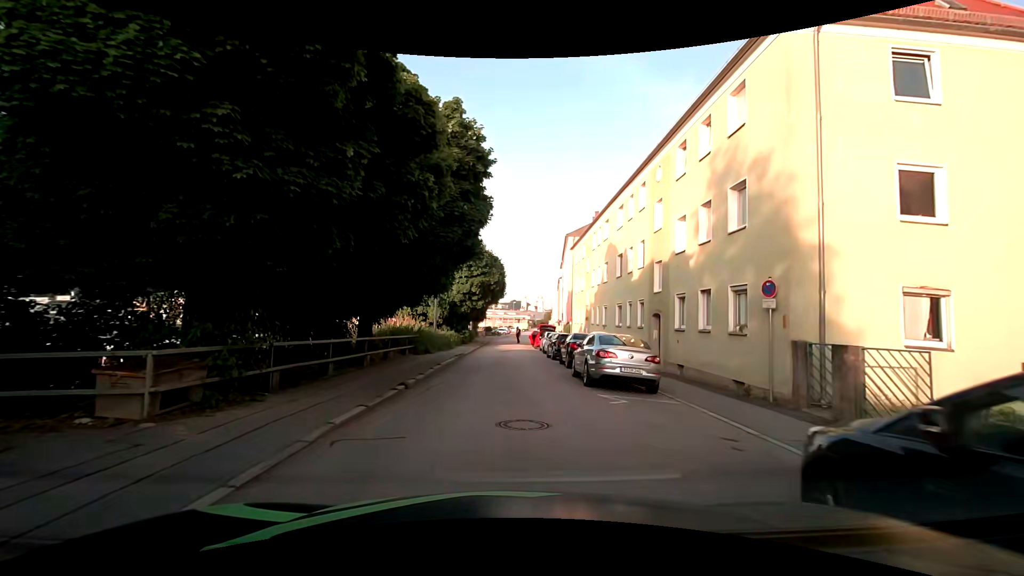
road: residential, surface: asphalt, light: Day
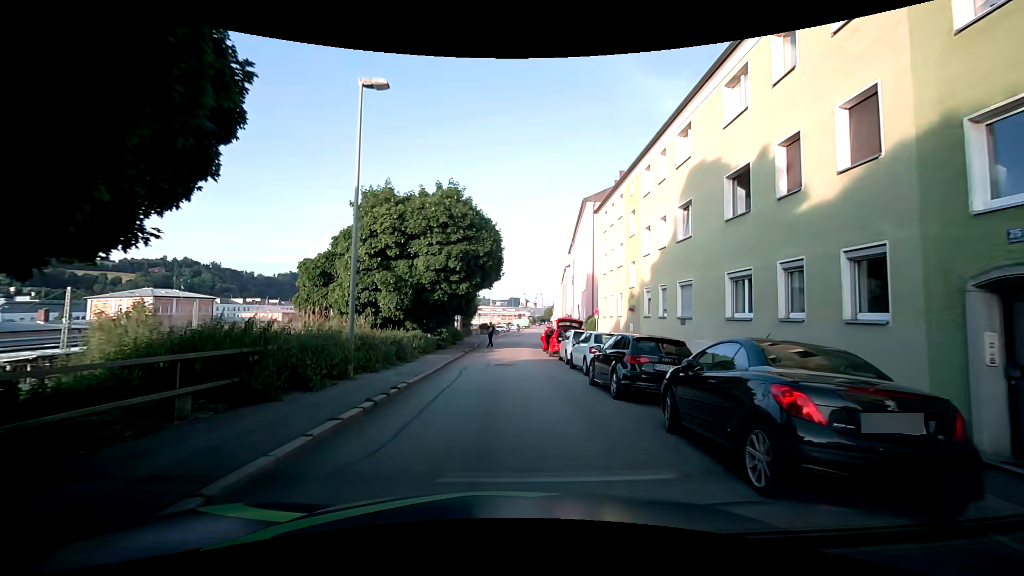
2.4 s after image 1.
(+0.3, +14.6) m; +1°
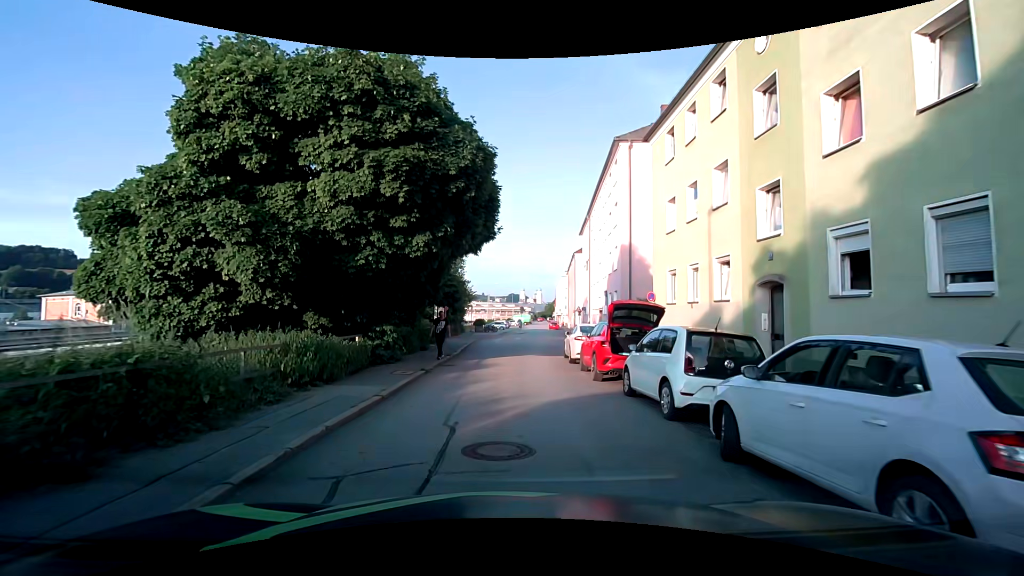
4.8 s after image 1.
(+0.1, +13.2) m; +1°
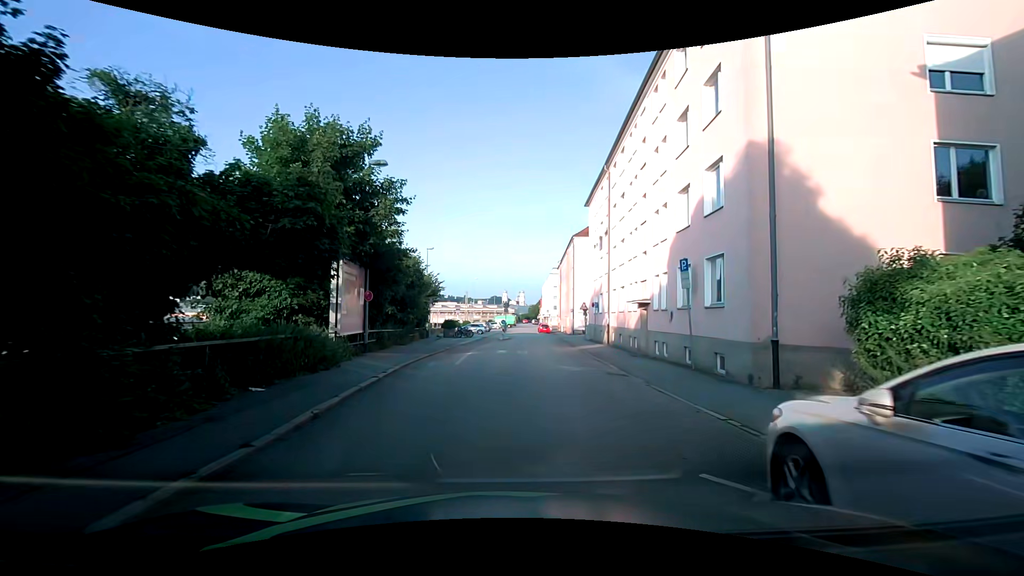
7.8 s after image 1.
(+0.2, +17.6) m; +1°
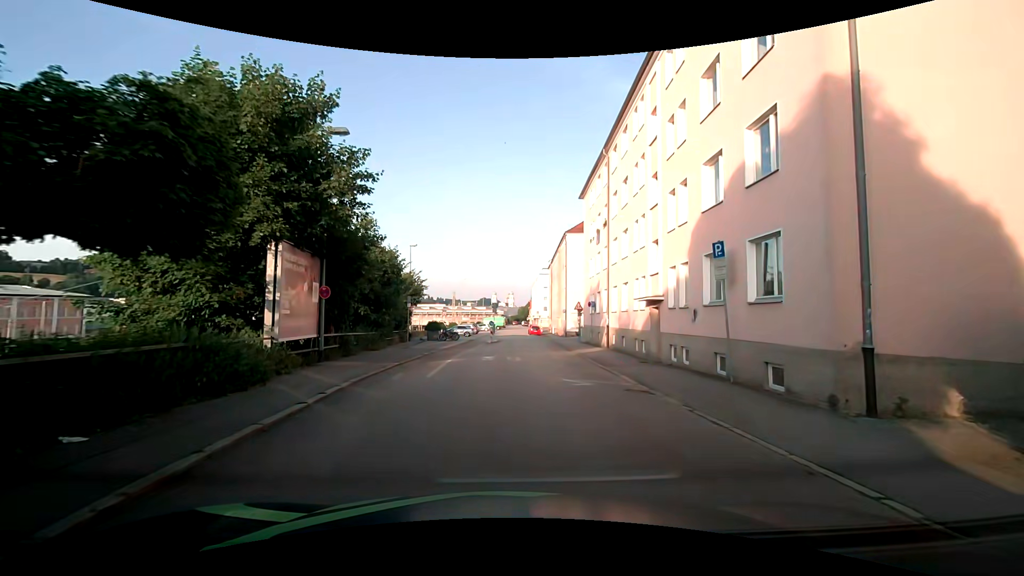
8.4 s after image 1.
(0.0, +3.6) m; +2°
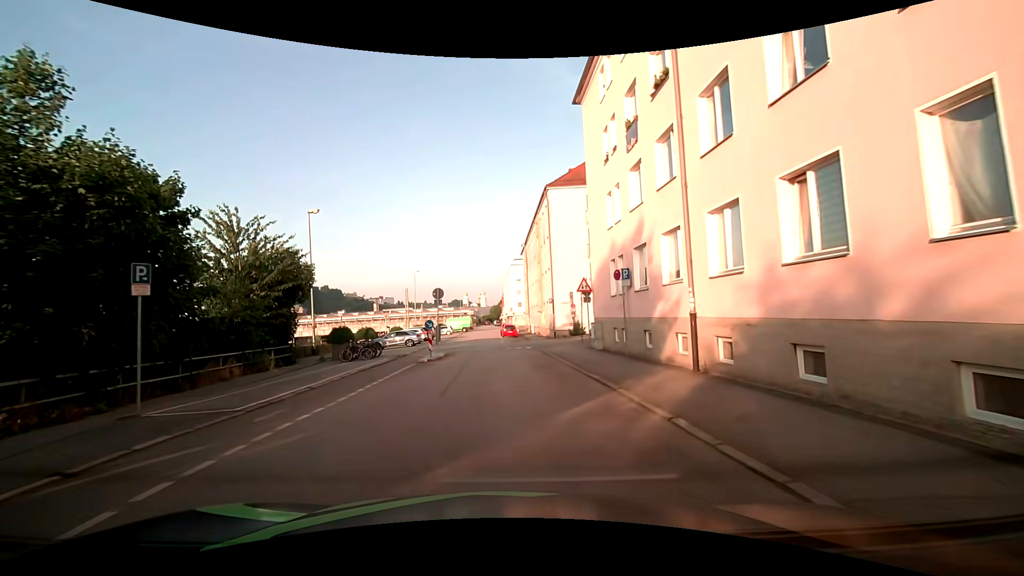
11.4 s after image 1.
(+0.8, +19.1) m; +2°
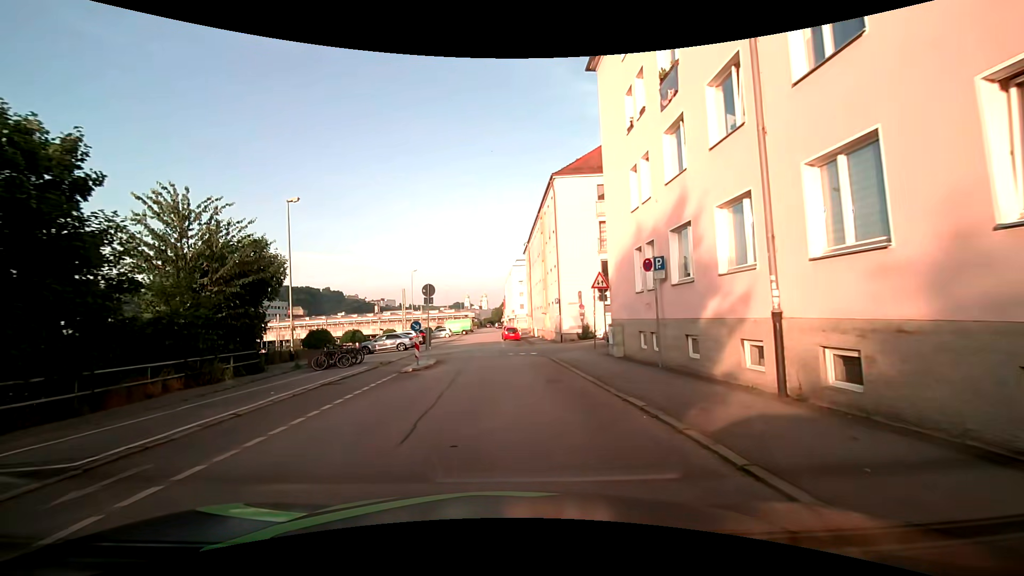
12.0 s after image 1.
(0.0, +3.8) m; -1°
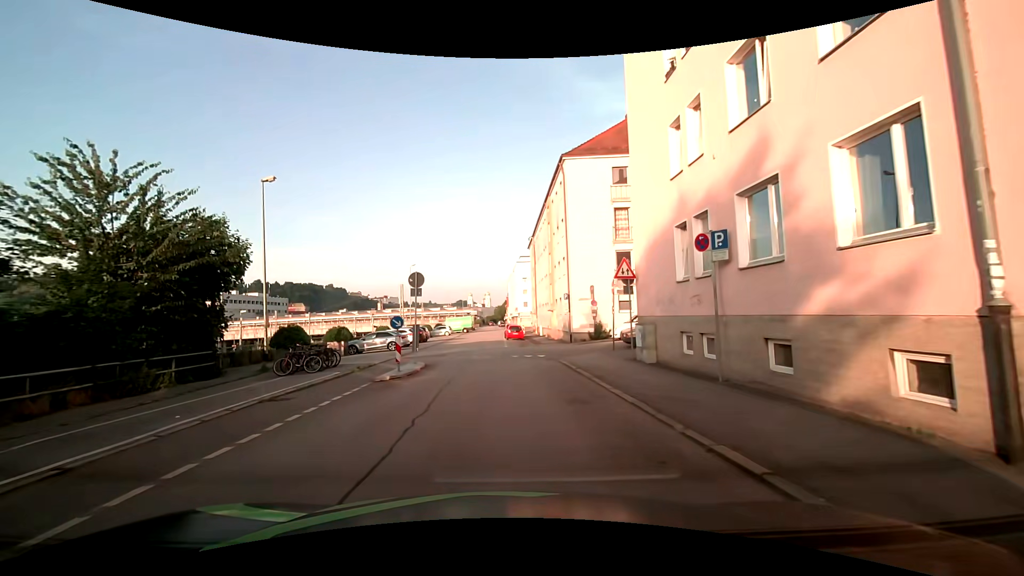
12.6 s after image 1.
(+0.1, +3.8) m; 0°
(0, +10) (0, +20) (-1, +30) (-1, +40) (-2, +50) (-2, +60) (-2, +70) (-1, +80) (0, +90) (0, +100) m
